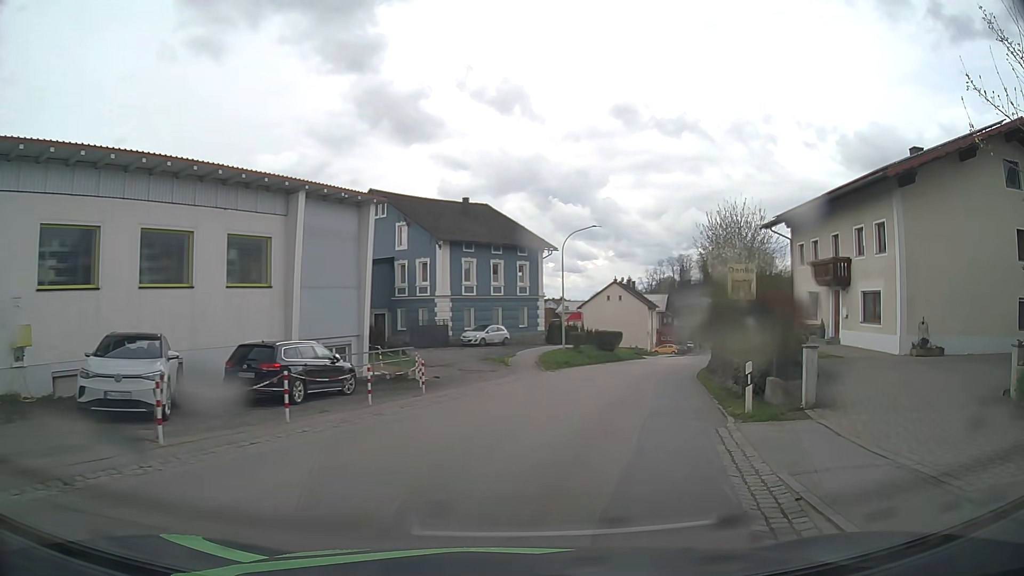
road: secondary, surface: asphalt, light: Day
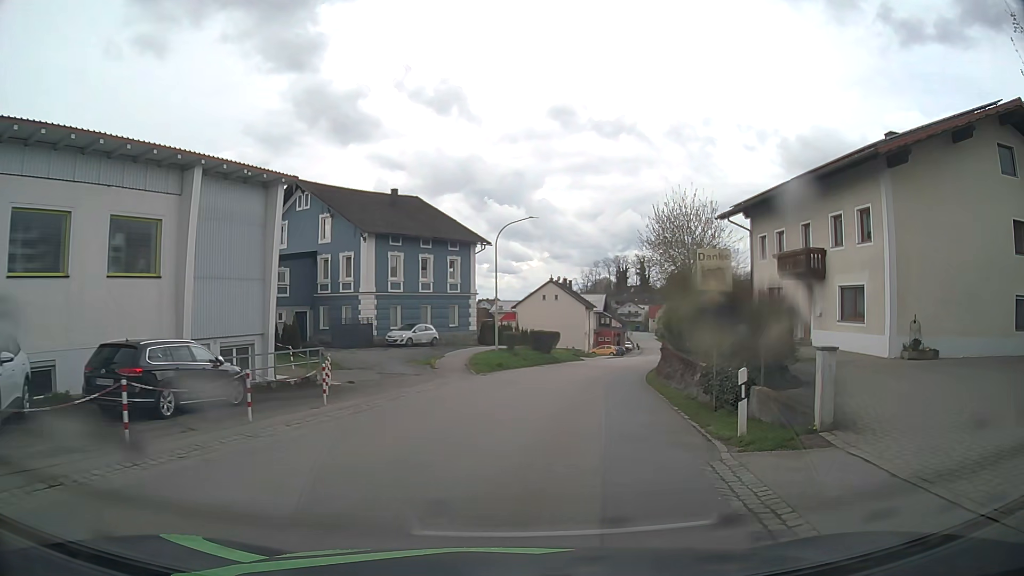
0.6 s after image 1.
(+0.2, +3.5) m; +5°
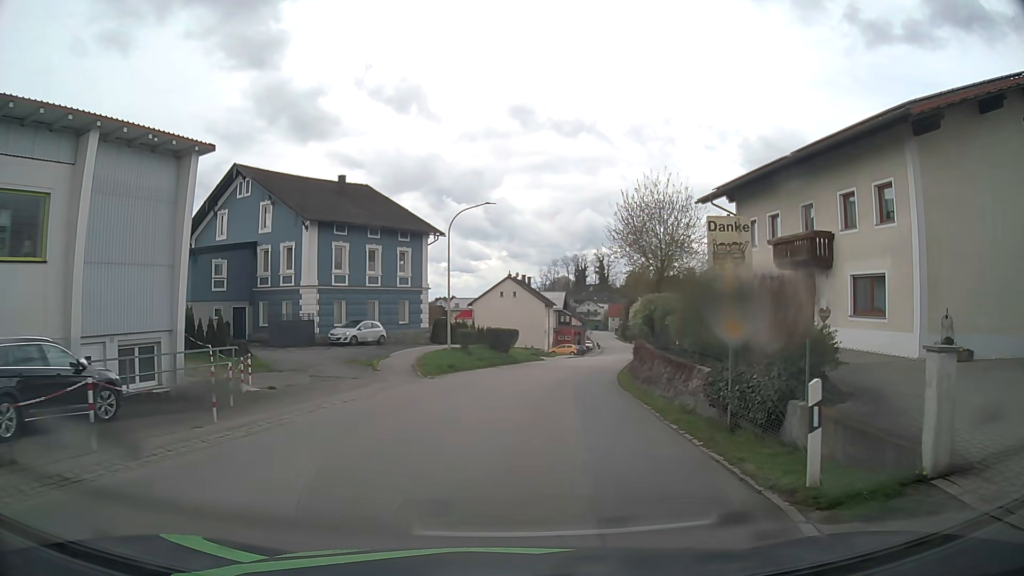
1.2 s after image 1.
(+0.2, +3.9) m; +5°
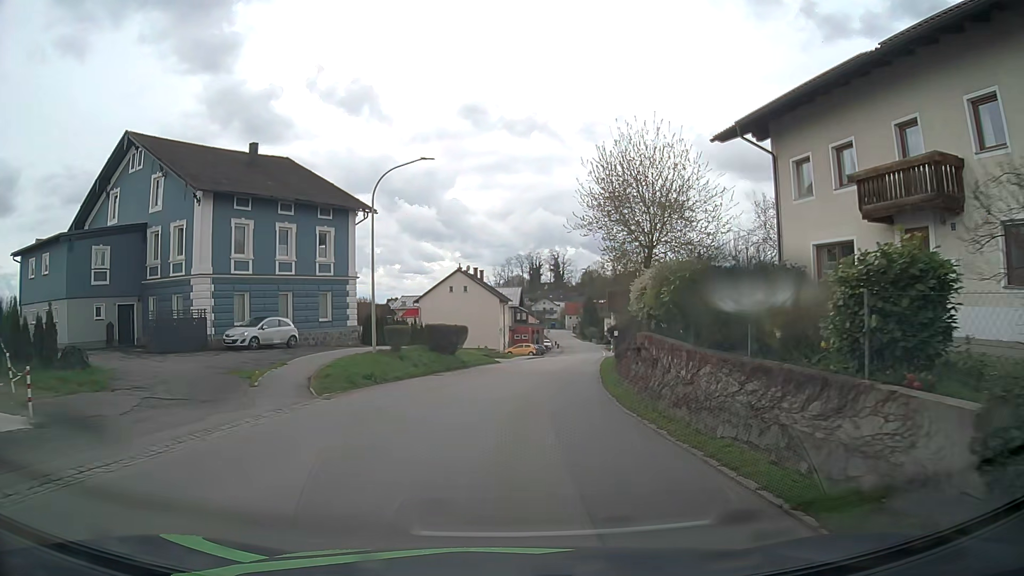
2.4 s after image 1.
(+0.5, +9.3) m; +5°
